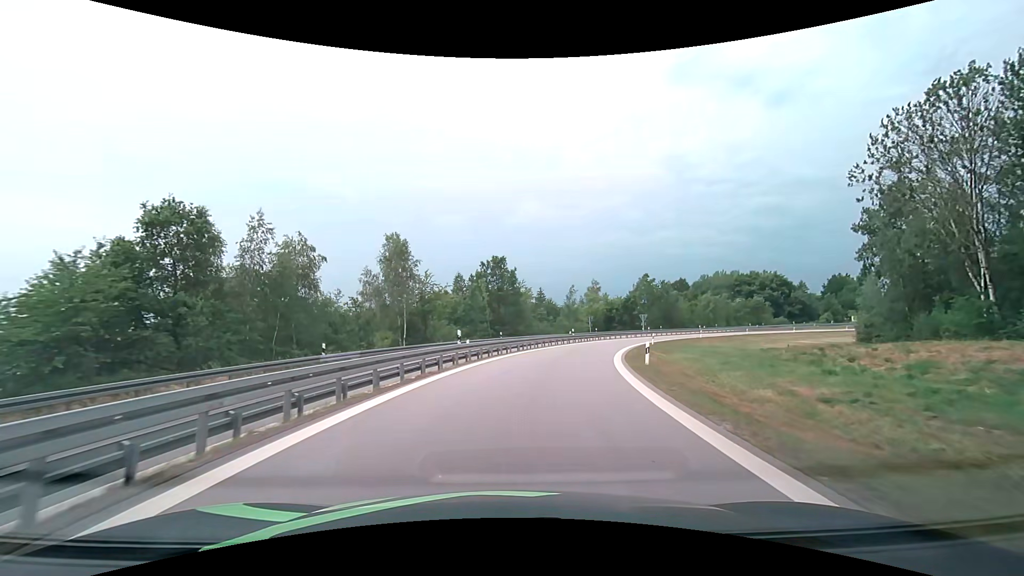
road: motorway_link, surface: asphalt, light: Day
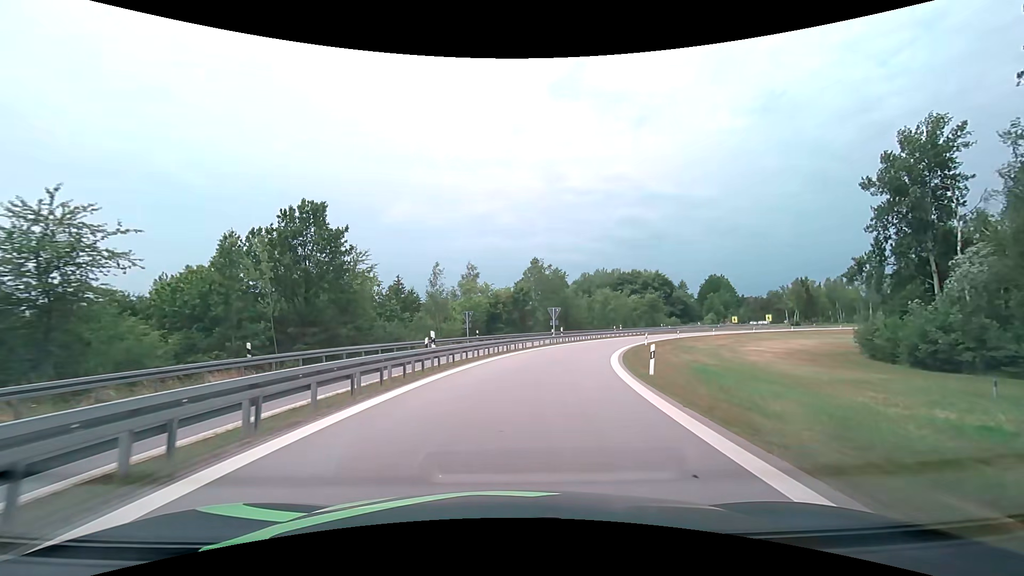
(+3.9, +29.8) m; +15°
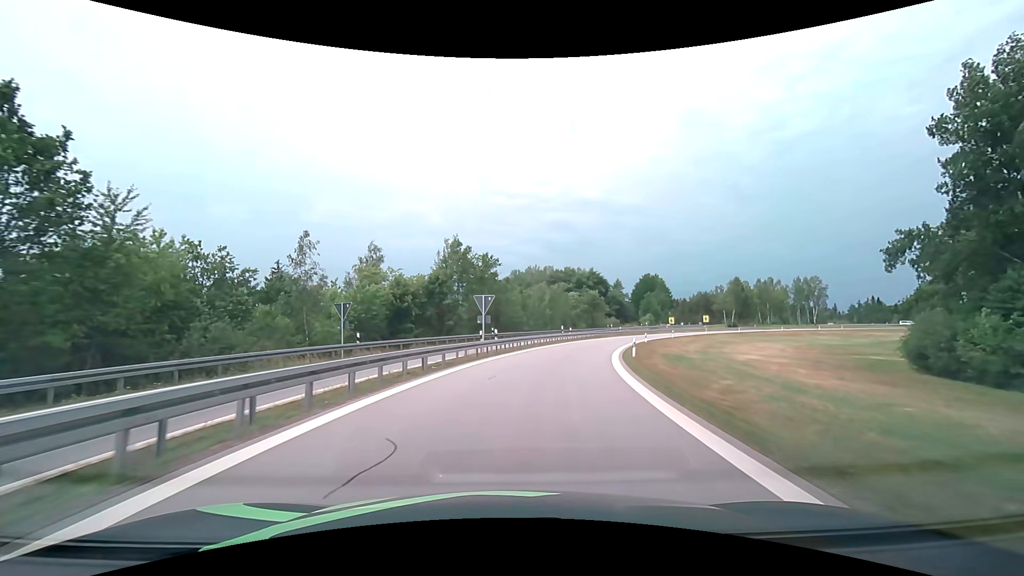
(+1.3, +17.5) m; +8°
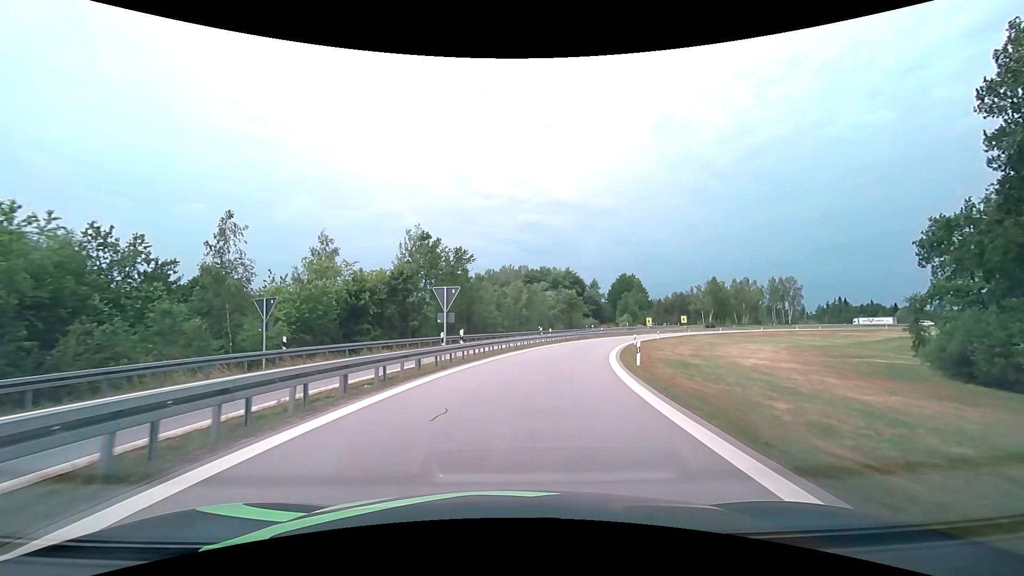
(+0.1, +5.9) m; +3°
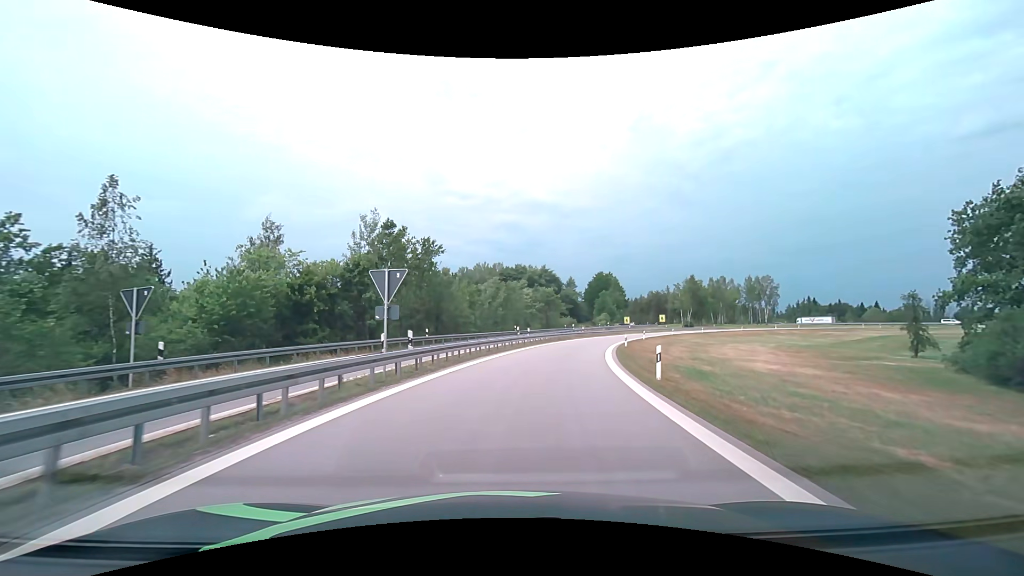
(+0.1, +6.0) m; +3°
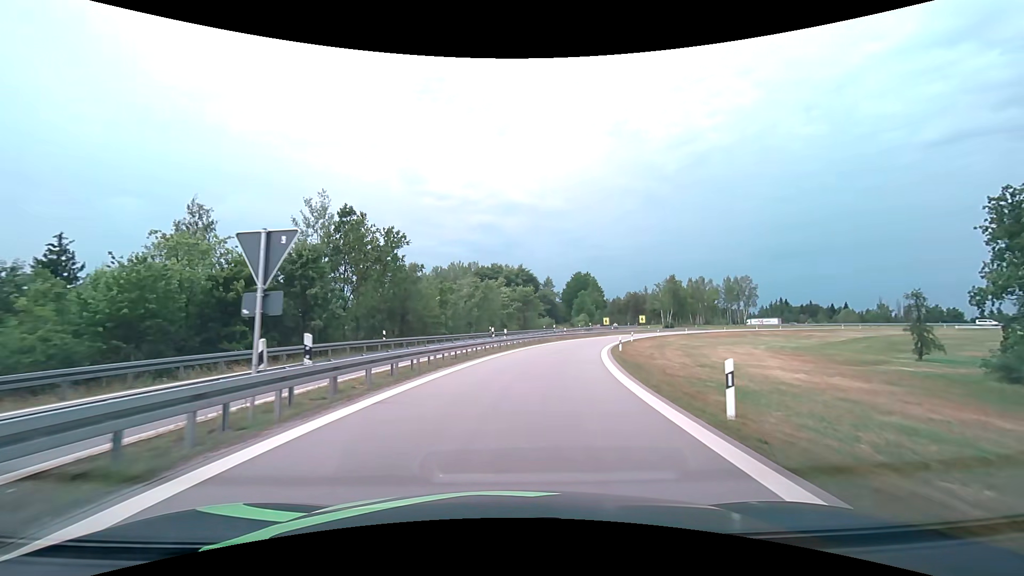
(+0.1, +6.1) m; +2°
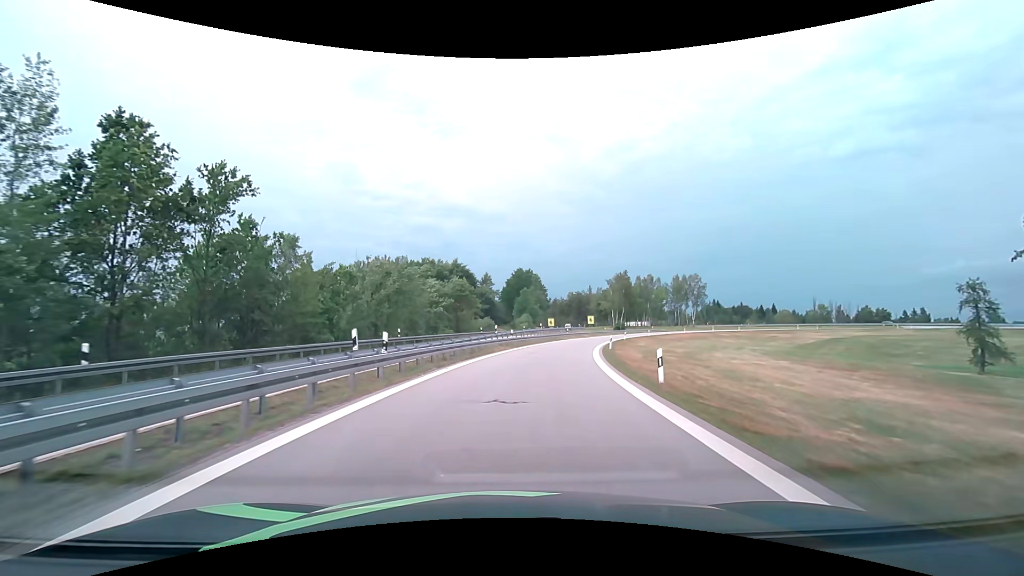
(+1.3, +18.7) m; +7°
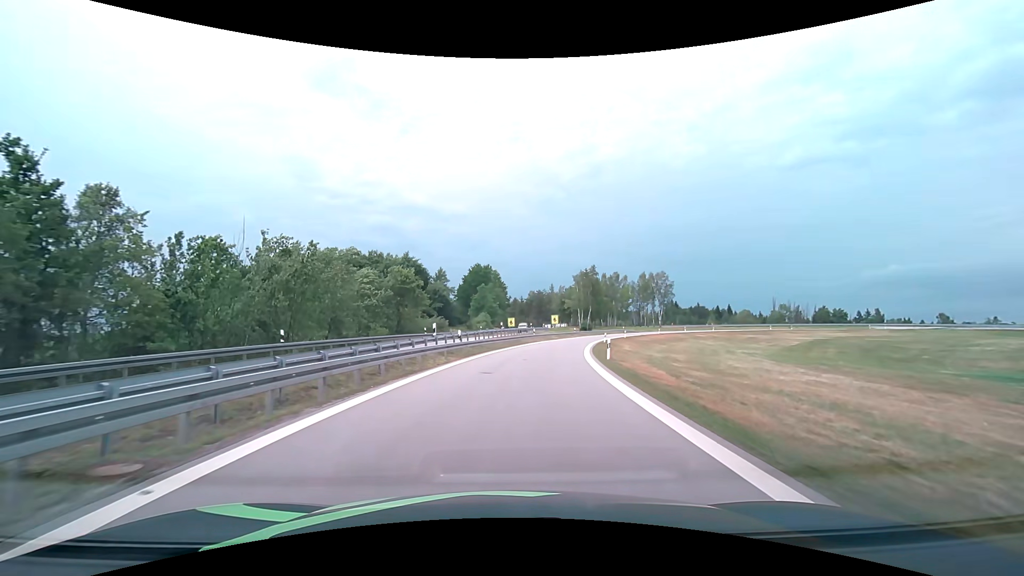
(+0.5, +12.8) m; +5°
(0, +10) (+1, +20) (+2, +30) (+4, +40) (+6, +50) (+8, +59) (+11, +69) (+15, +78) (+19, +87) (+24, +96) m
